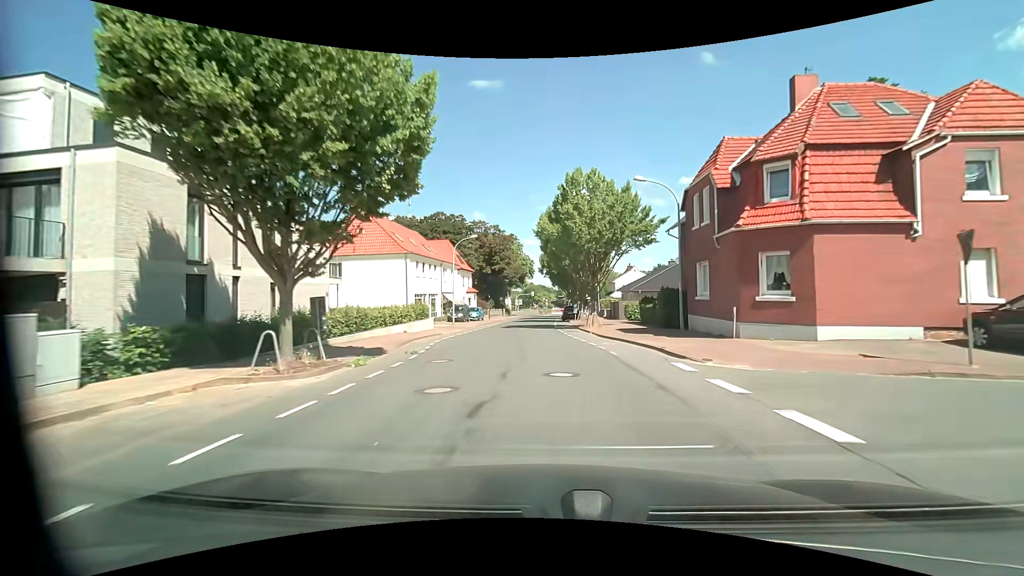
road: unclassified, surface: asphalt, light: Day
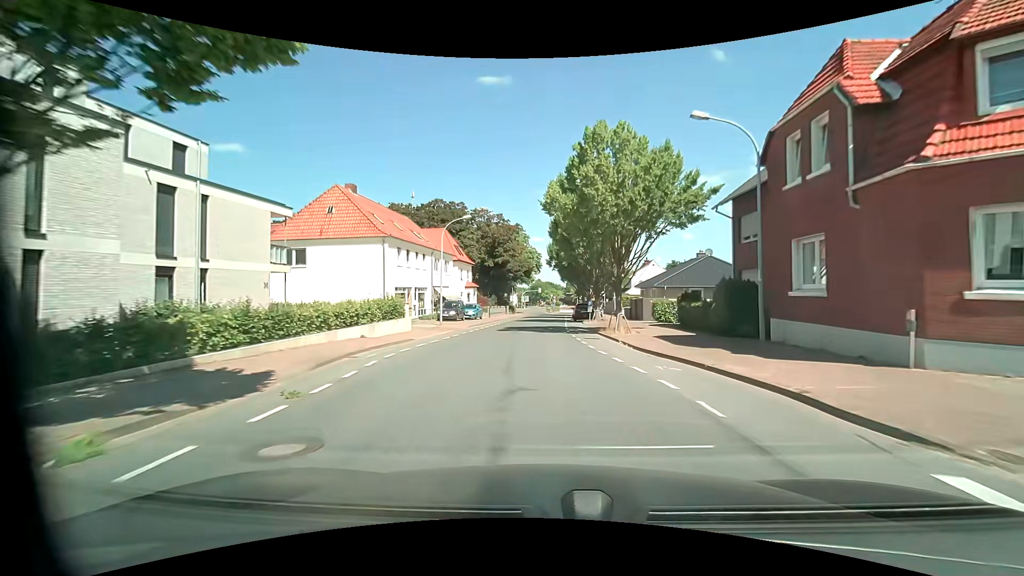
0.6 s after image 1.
(-0.1, +8.1) m; 0°
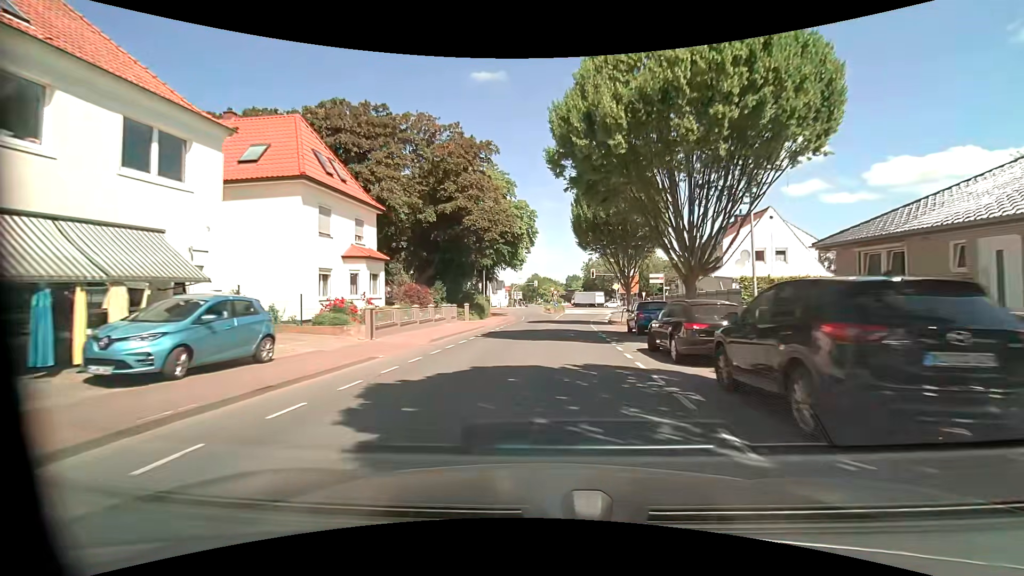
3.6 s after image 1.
(-0.6, +39.8) m; -1°
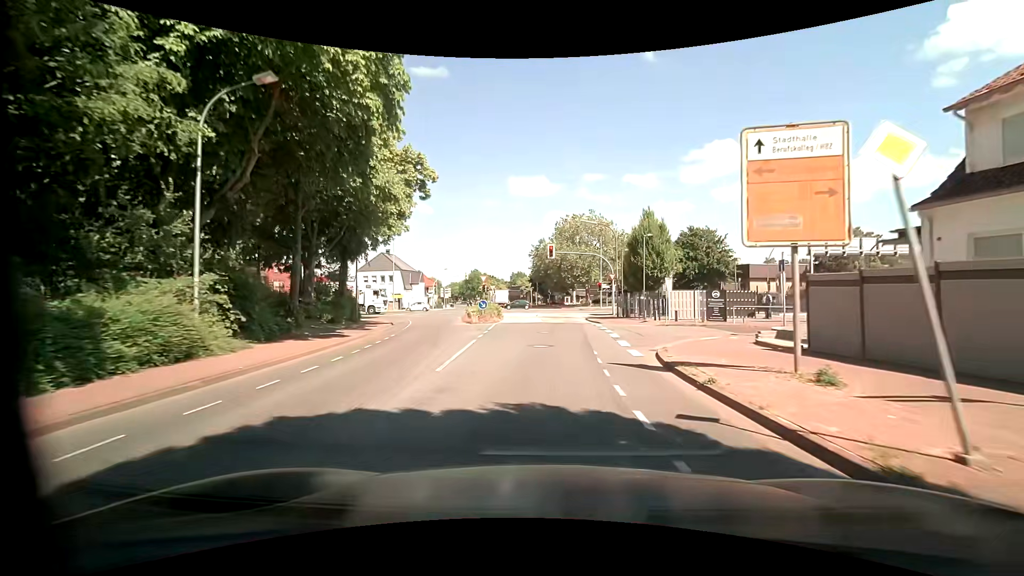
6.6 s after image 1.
(+2.3, +35.0) m; +7°
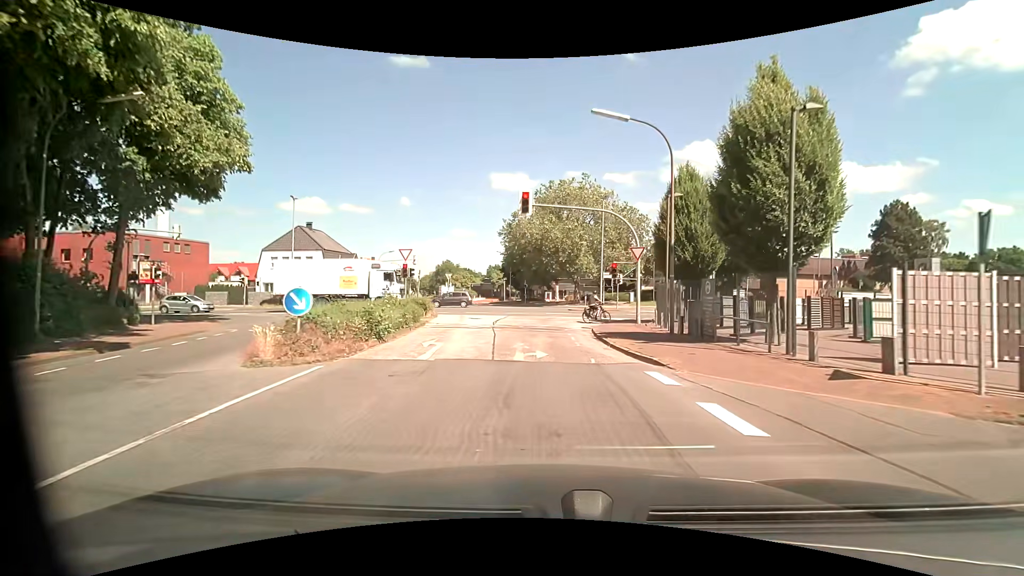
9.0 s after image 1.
(+0.6, +22.4) m; +3°
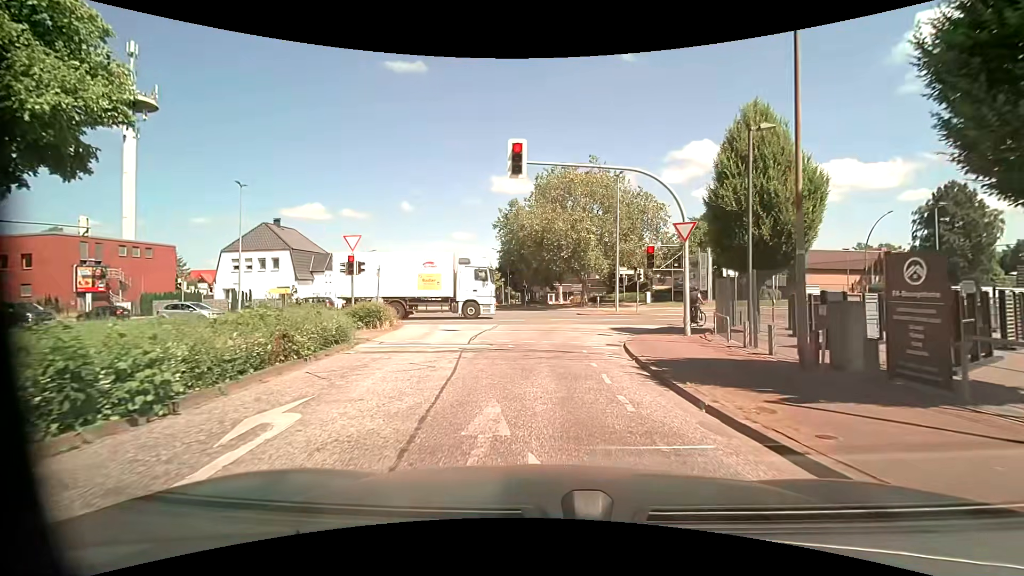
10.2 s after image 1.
(-0.1, +8.2) m; 0°
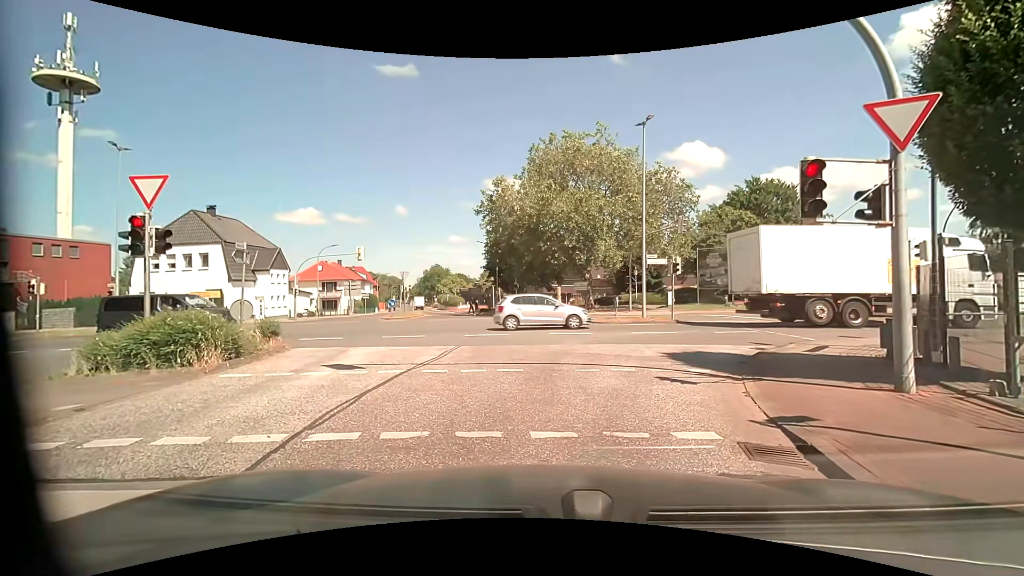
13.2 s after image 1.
(-0.1, +10.2) m; 0°
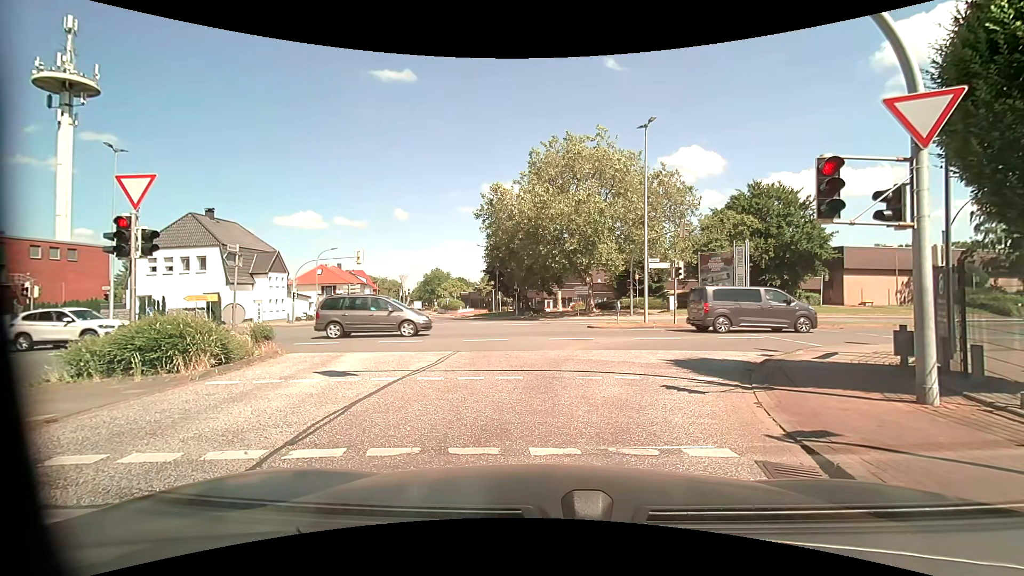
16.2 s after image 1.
(0.0, +0.4) m; 0°
(0, +10) (+5, +19) (+13, +24) (+23, +26) (+33, +28) (+42, +30) (+52, +32) (+62, +34) (+72, +36) (+82, +38) m
